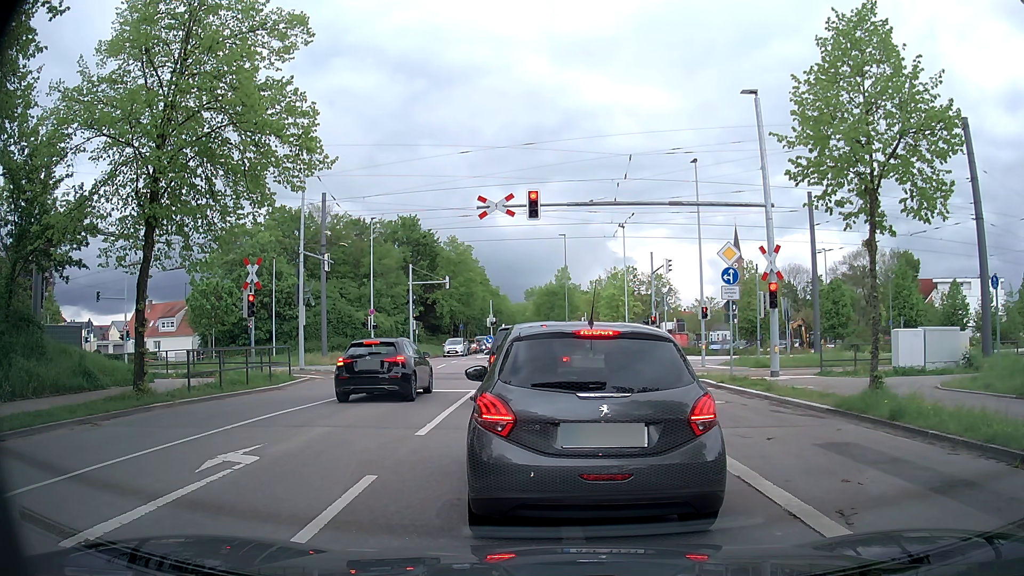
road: tertiary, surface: asphalt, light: Day
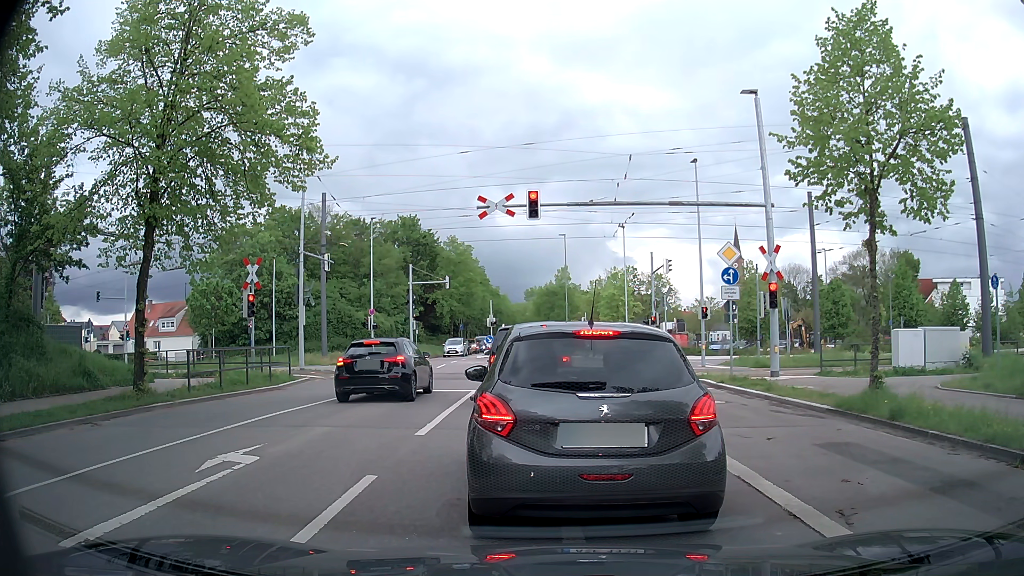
(0.0, 0.0) m; 0°
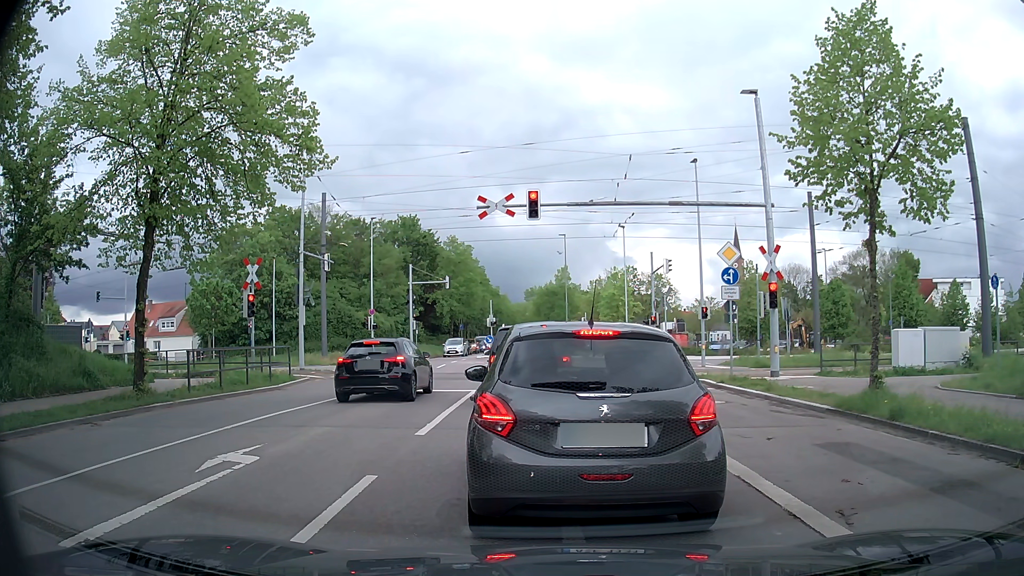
(0.0, 0.0) m; 0°
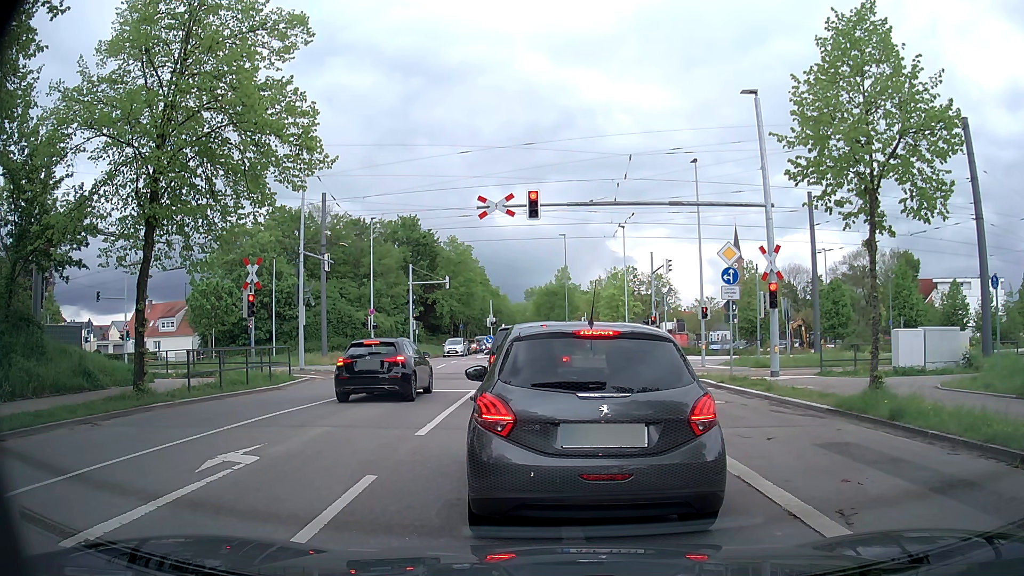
(0.0, 0.0) m; 0°
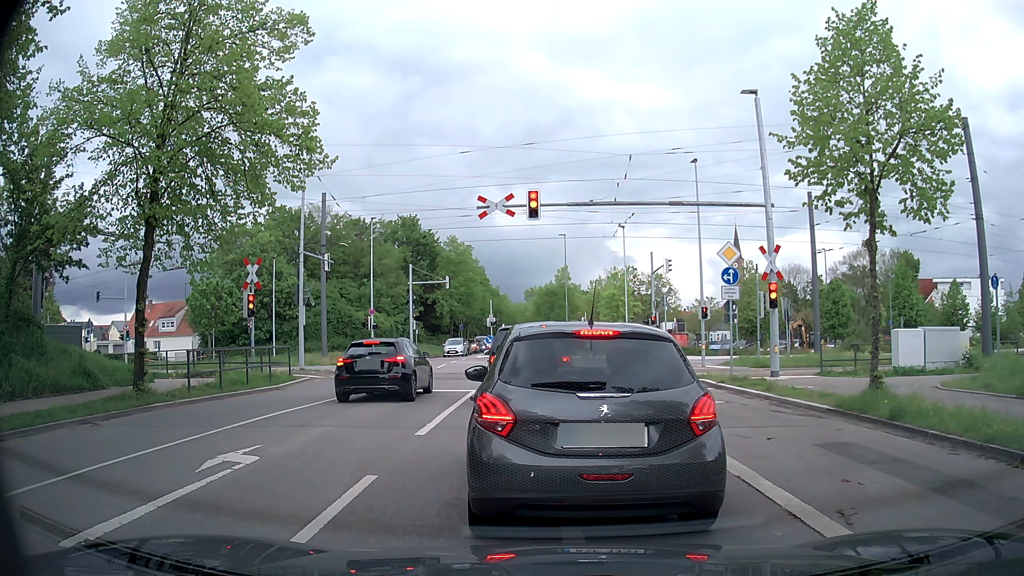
(0.0, 0.0) m; 0°
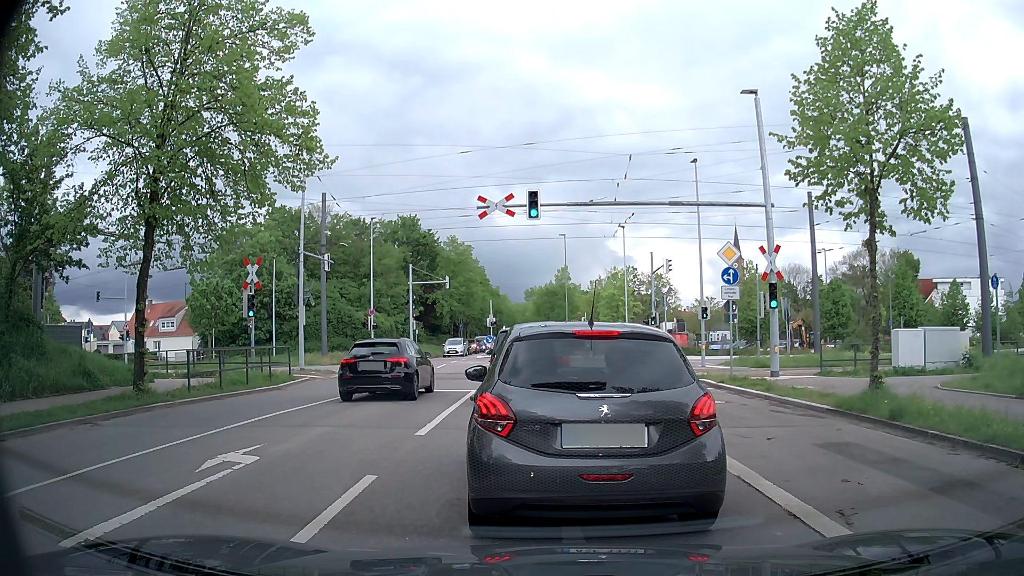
(0.0, 0.0) m; 0°
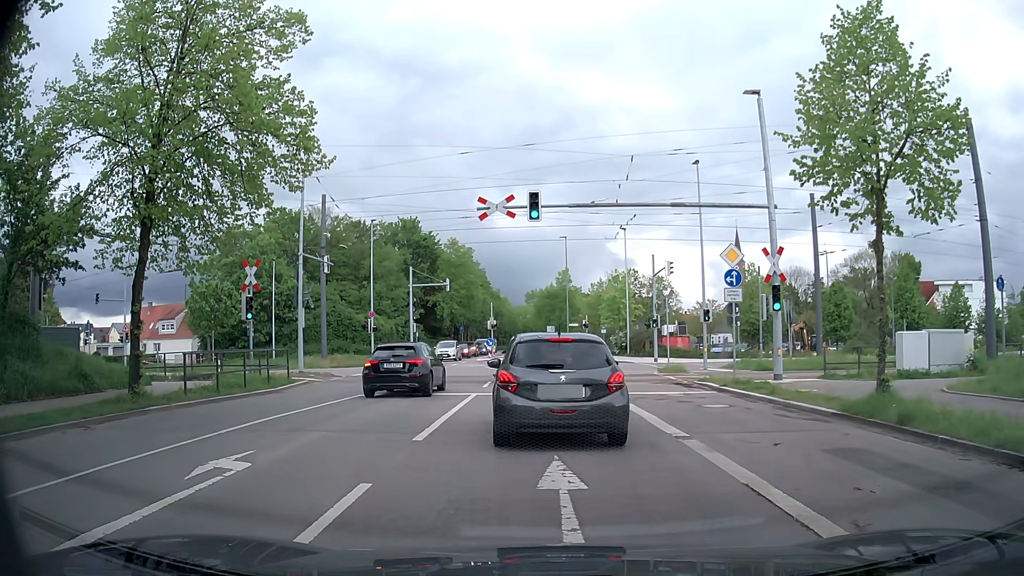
(0.0, +0.2) m; 0°
